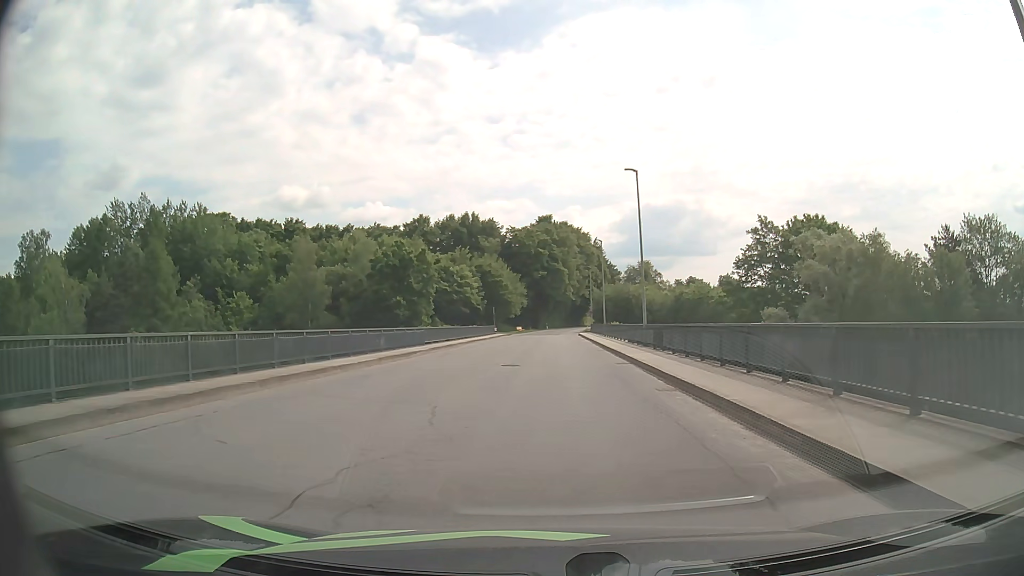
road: residential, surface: asphalt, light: Day
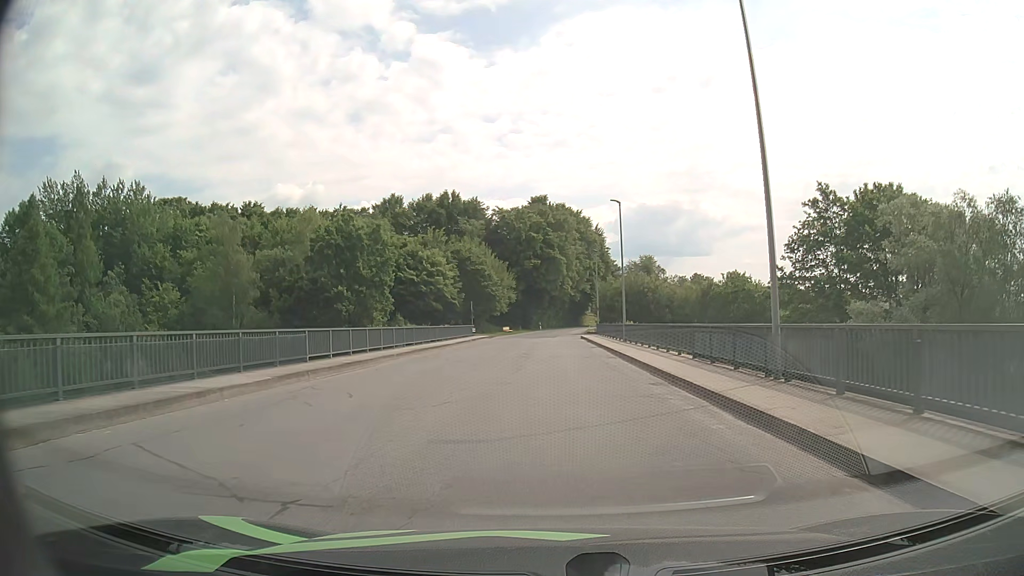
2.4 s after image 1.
(0.0, +18.7) m; 0°
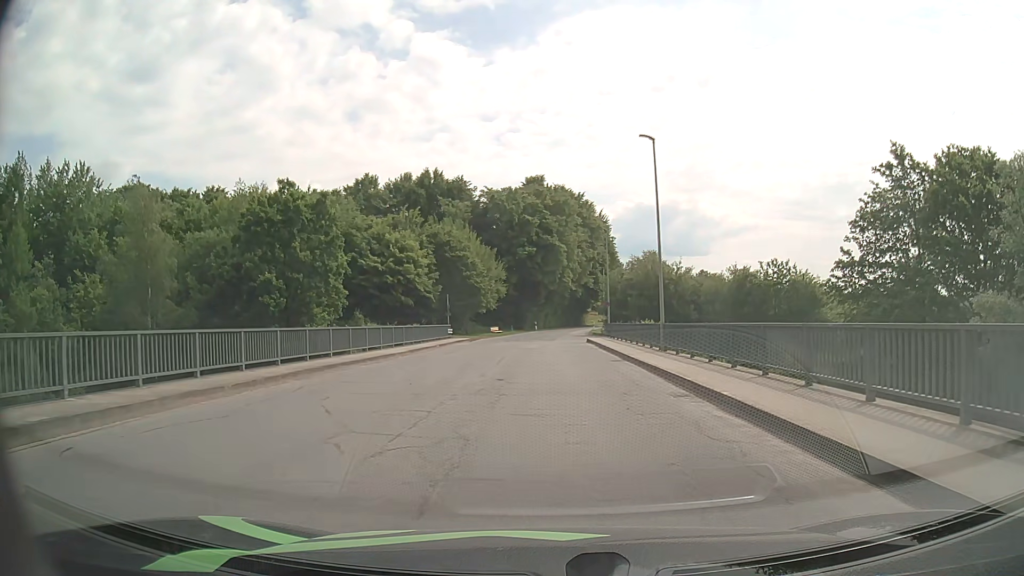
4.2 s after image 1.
(0.0, +13.9) m; 0°
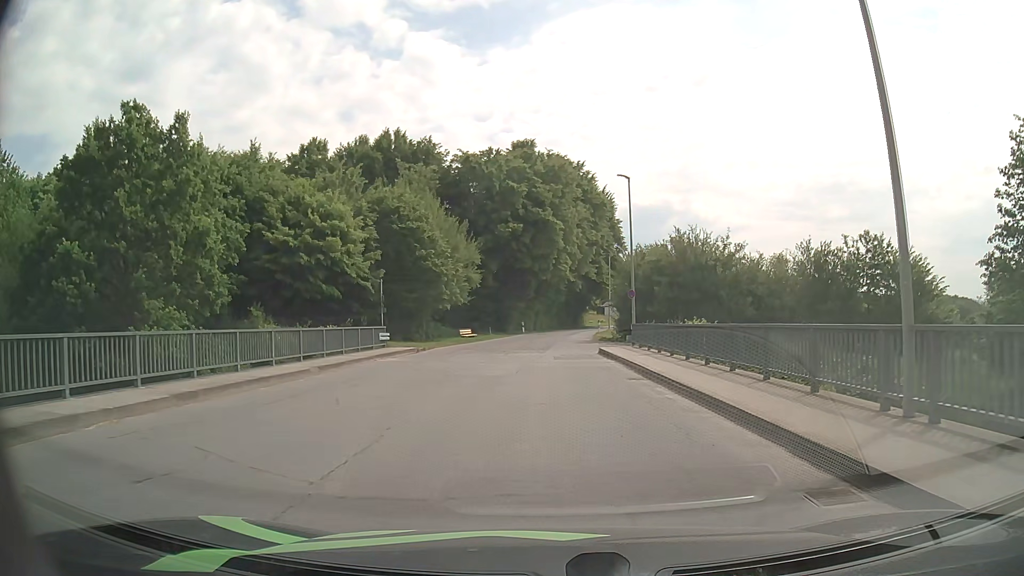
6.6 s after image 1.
(+0.1, +18.5) m; +1°
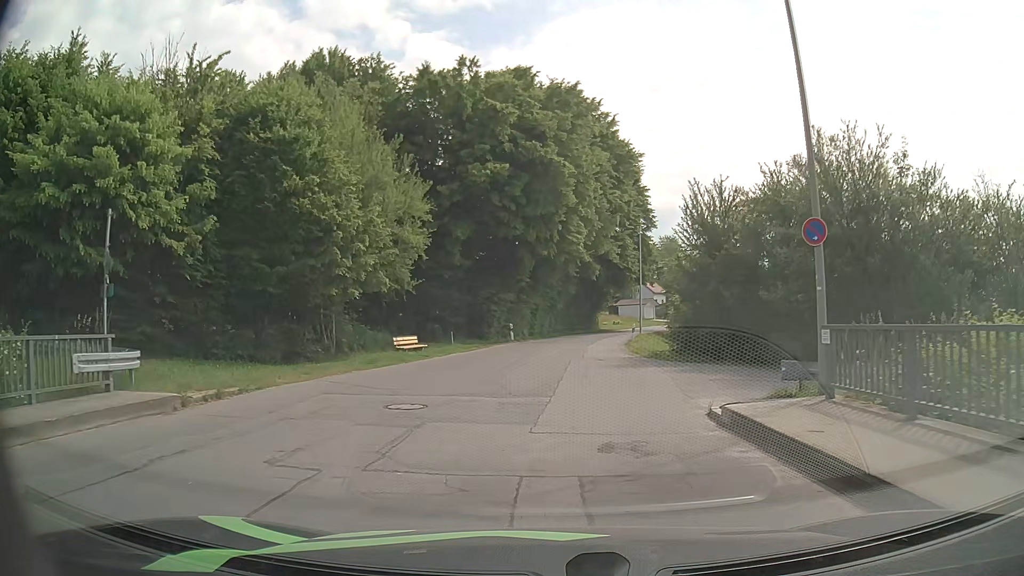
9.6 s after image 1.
(-0.1, +21.9) m; 0°
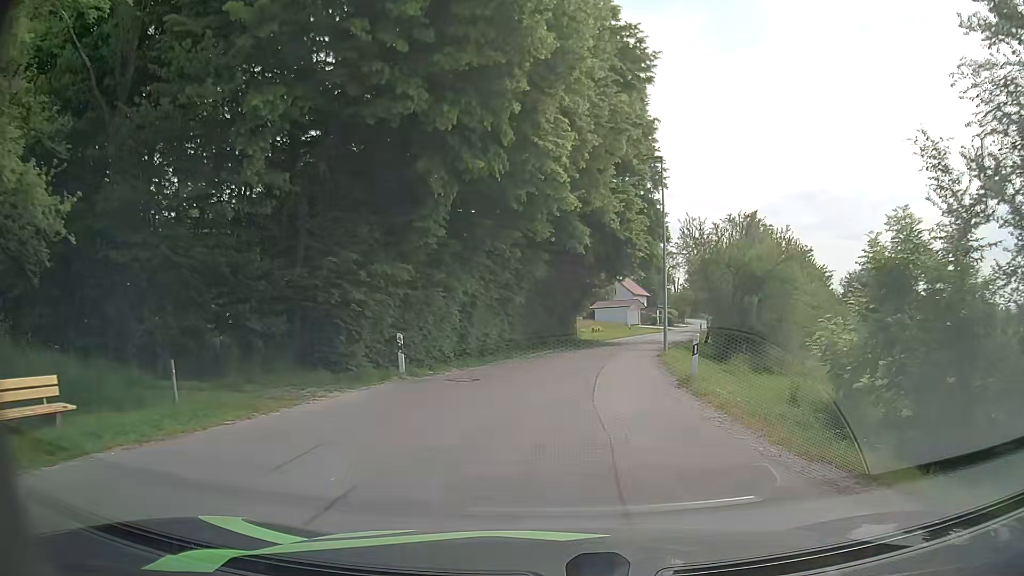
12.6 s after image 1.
(+0.4, +21.7) m; +3°
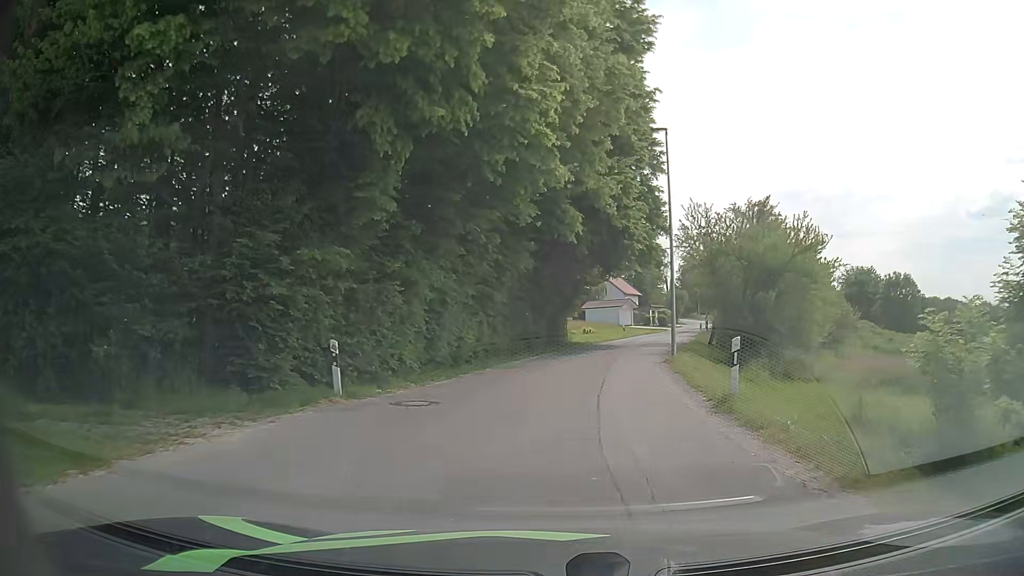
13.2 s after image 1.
(+0.1, +4.1) m; +1°
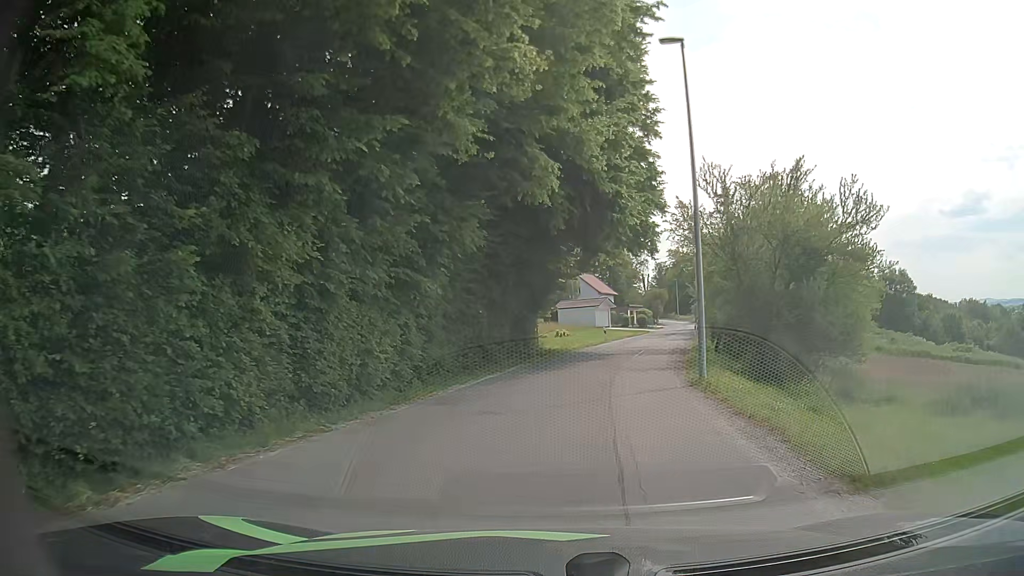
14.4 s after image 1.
(+0.1, +8.0) m; +3°
(0, +10) (+1, +20) (+3, +30) (+5, +40) (+7, +49) (+10, +59) (+12, +69) (+14, +79) (+16, +88) (+18, +98) m
